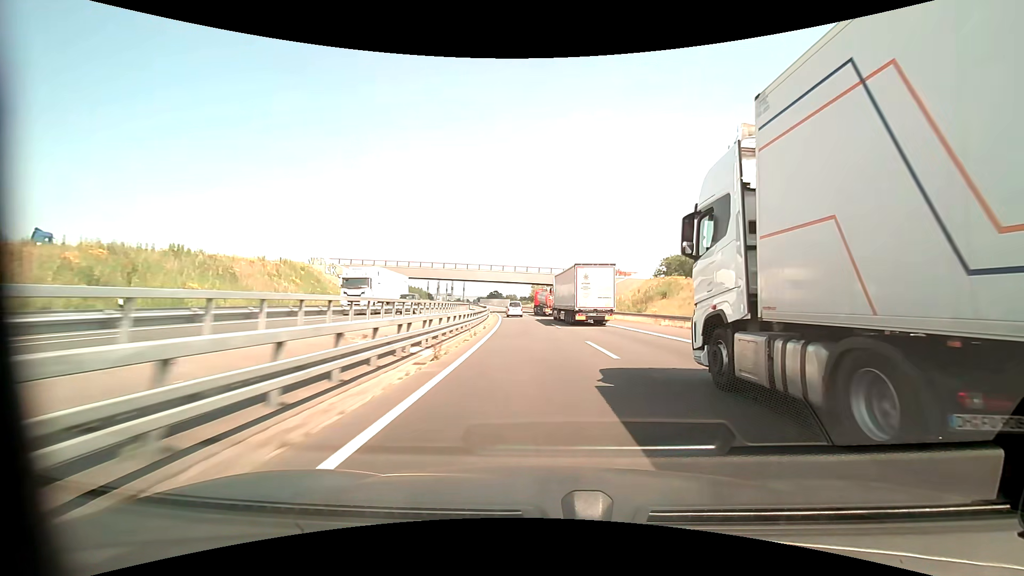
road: motorway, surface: asphalt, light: Day
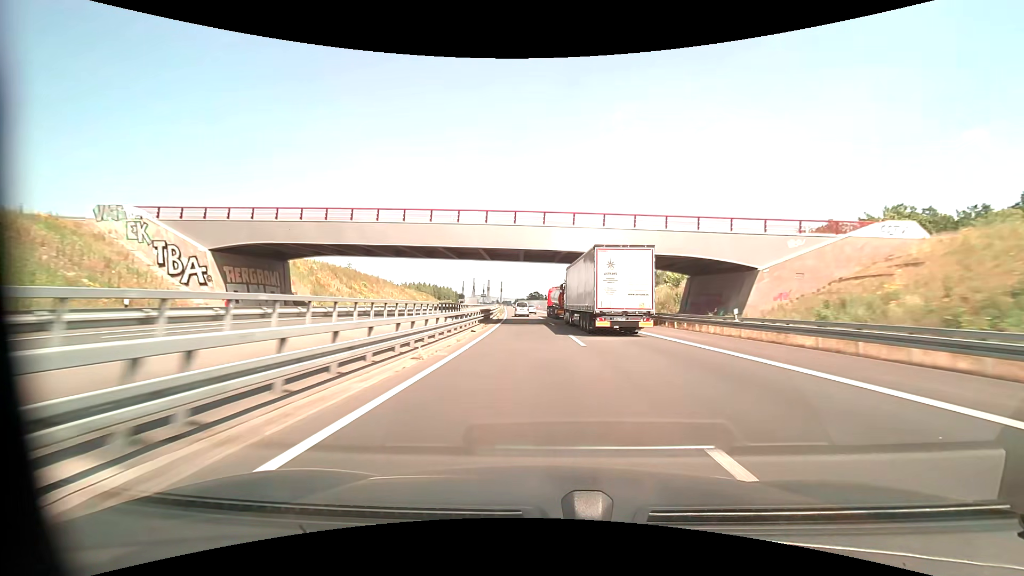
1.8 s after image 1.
(-1.6, +49.6) m; -4°
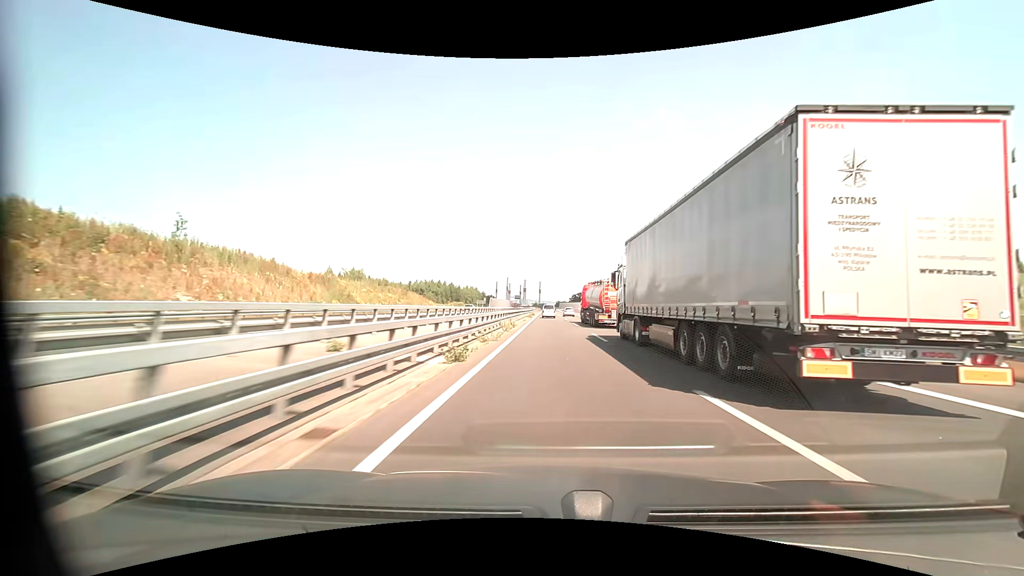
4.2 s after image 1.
(-3.4, +68.1) m; -5°
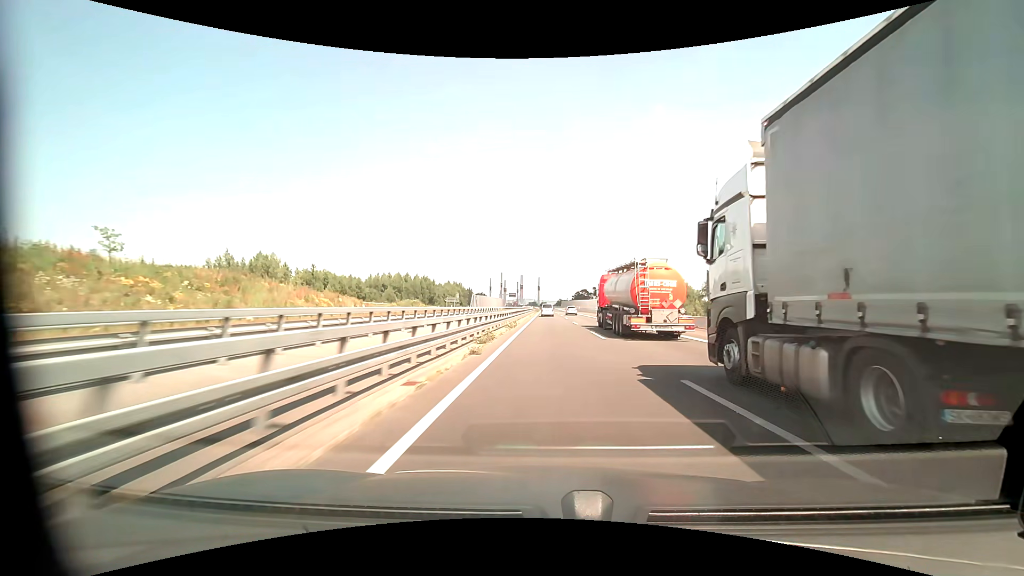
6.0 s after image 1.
(+0.1, +52.9) m; 0°
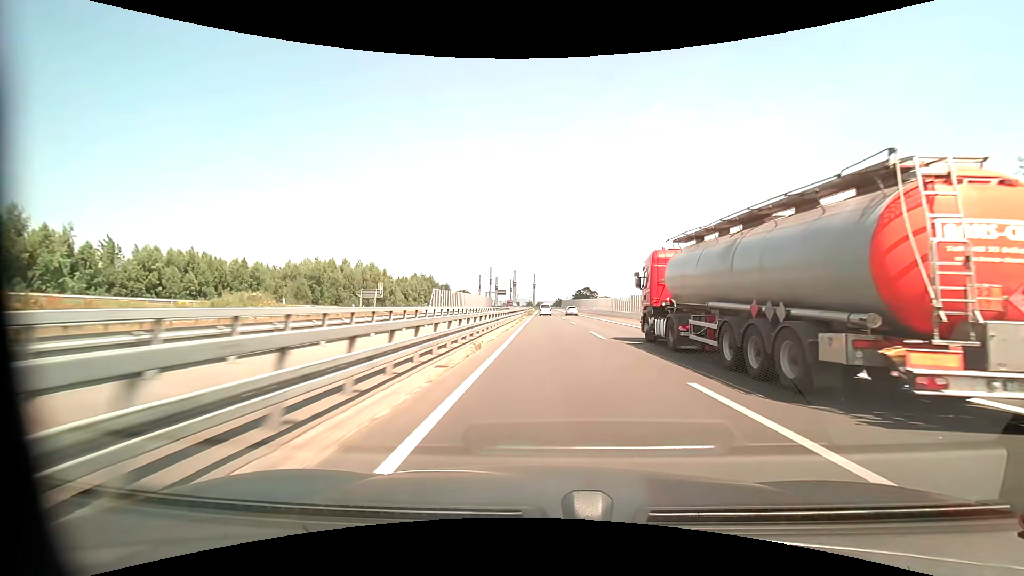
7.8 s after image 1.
(-0.1, +54.2) m; 0°
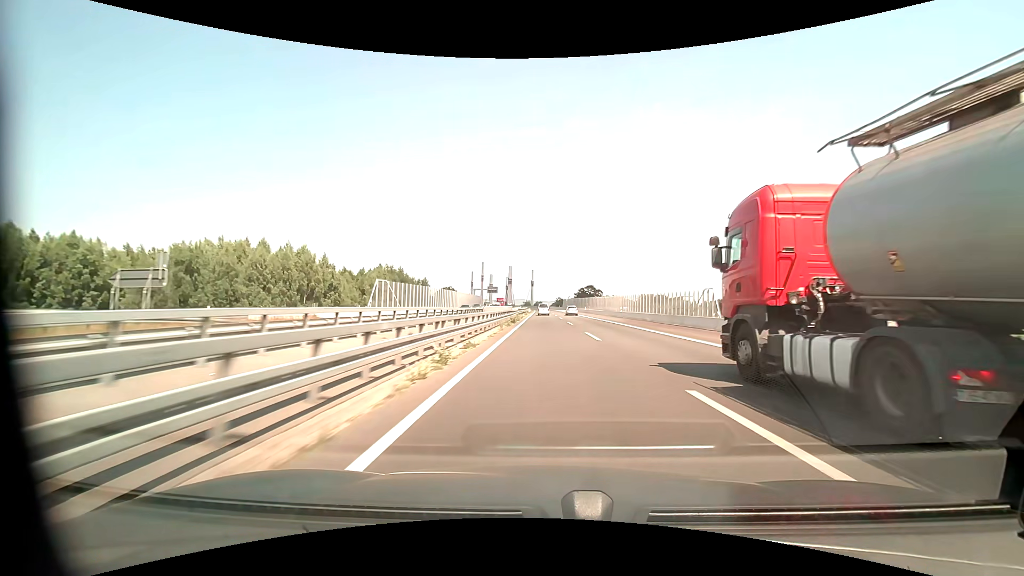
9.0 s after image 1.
(+0.1, +36.8) m; 0°
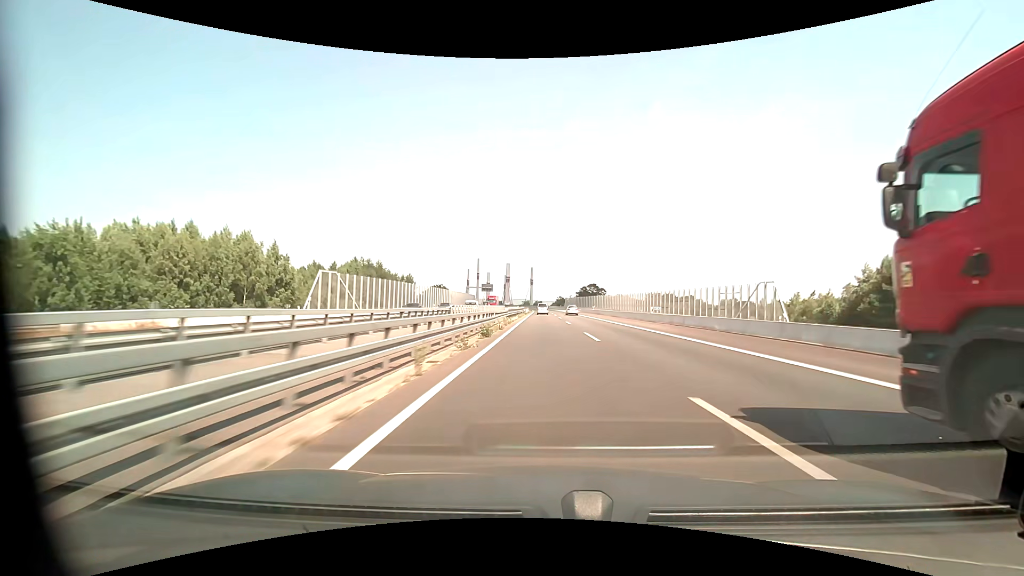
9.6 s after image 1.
(0.0, +18.6) m; 0°
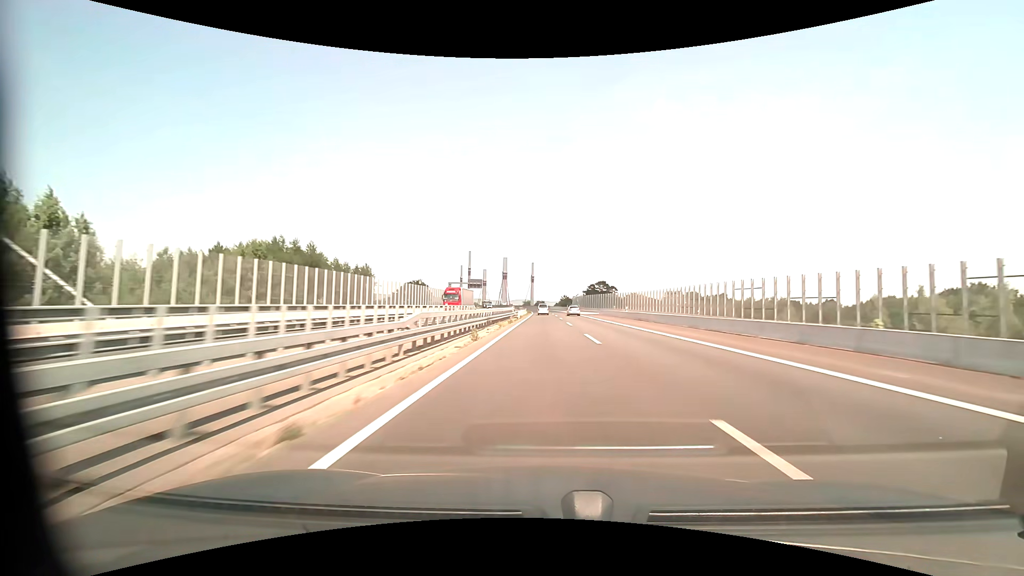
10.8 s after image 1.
(0.0, +37.3) m; 0°
(0, +10) (0, +20) (0, +30) (0, +40) (0, +50) (0, +60) (0, +70) (-1, +80) (-1, +90) (-1, +100) m
